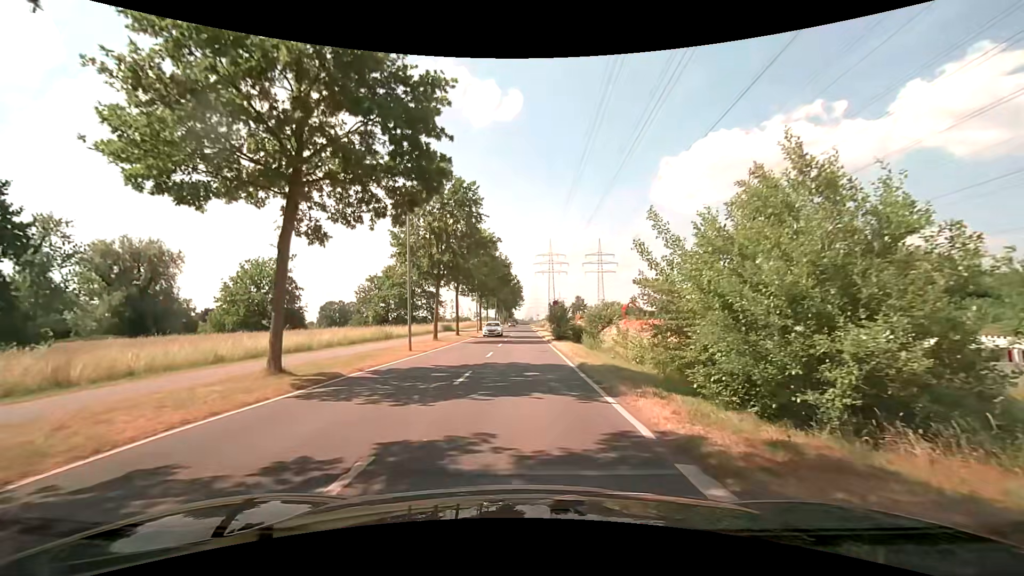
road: secondary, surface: asphalt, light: Day
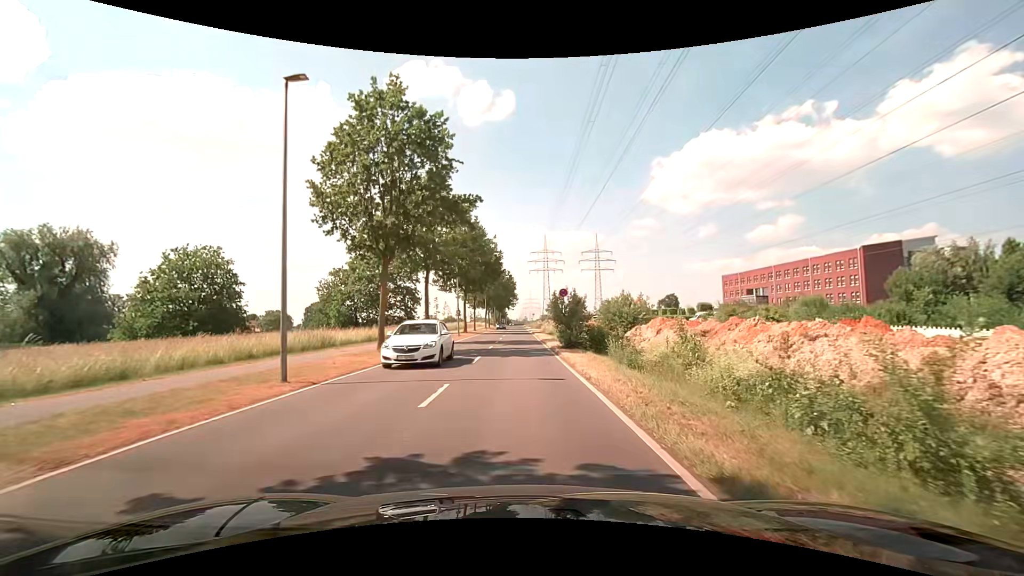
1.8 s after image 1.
(0.0, +12.2) m; 0°
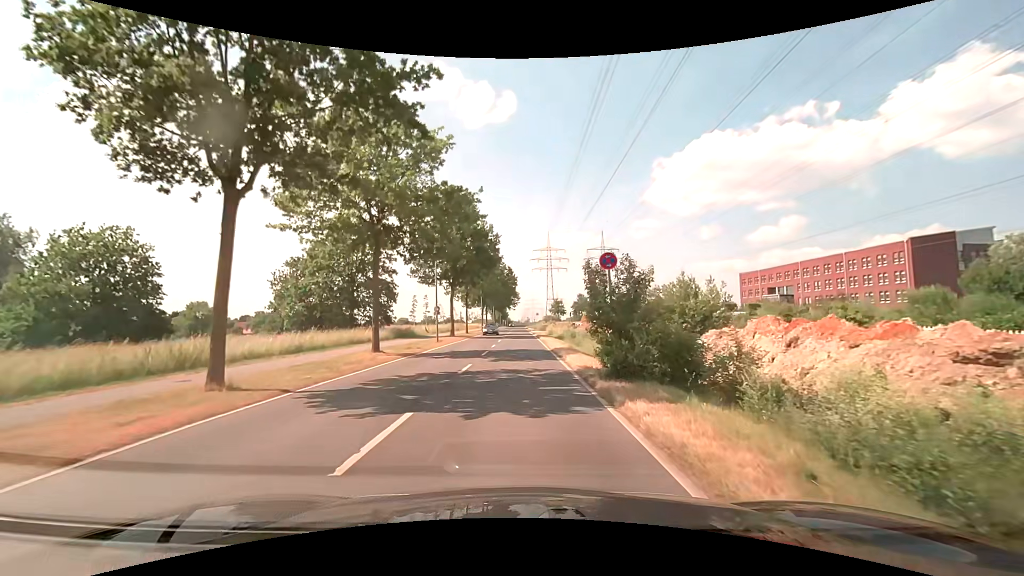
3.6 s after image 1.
(0.0, +12.7) m; -1°
(0, +10) (0, +20) (0, +30) (0, +40) (0, +50) (0, +60) (0, +70) (0, +80) (0, +90) (0, +100) m
